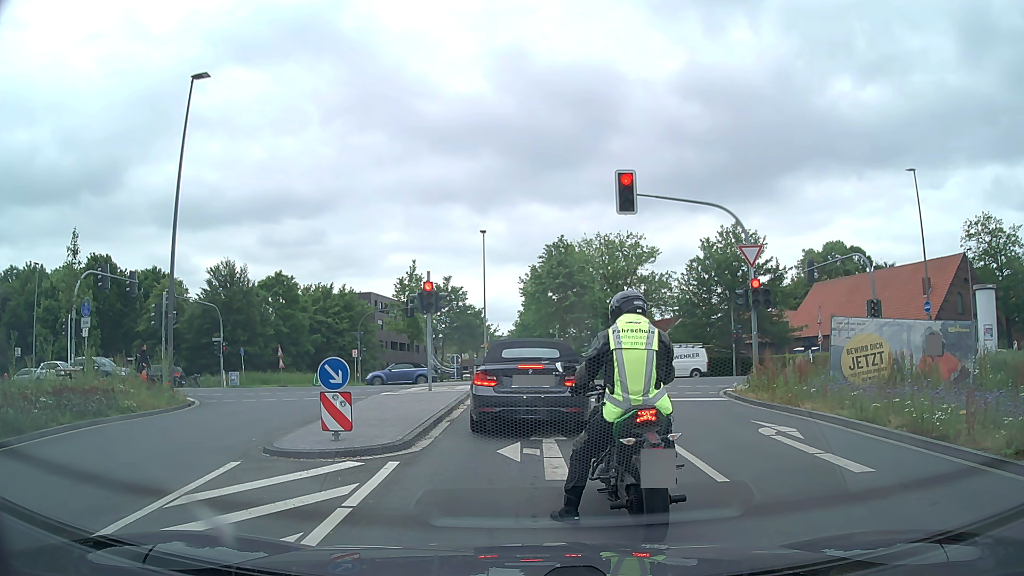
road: secondary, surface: asphalt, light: Day
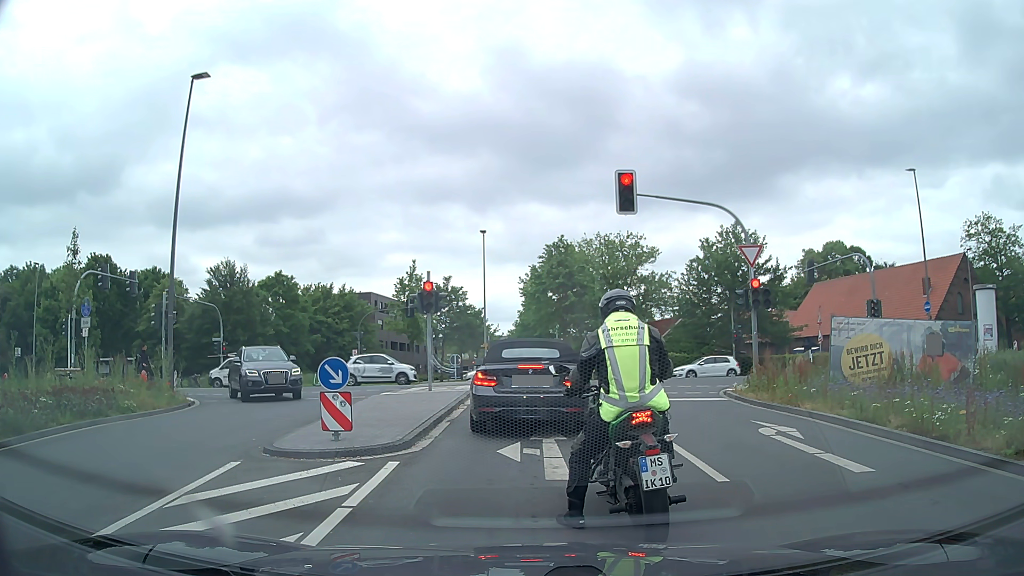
(0.0, 0.0) m; 0°
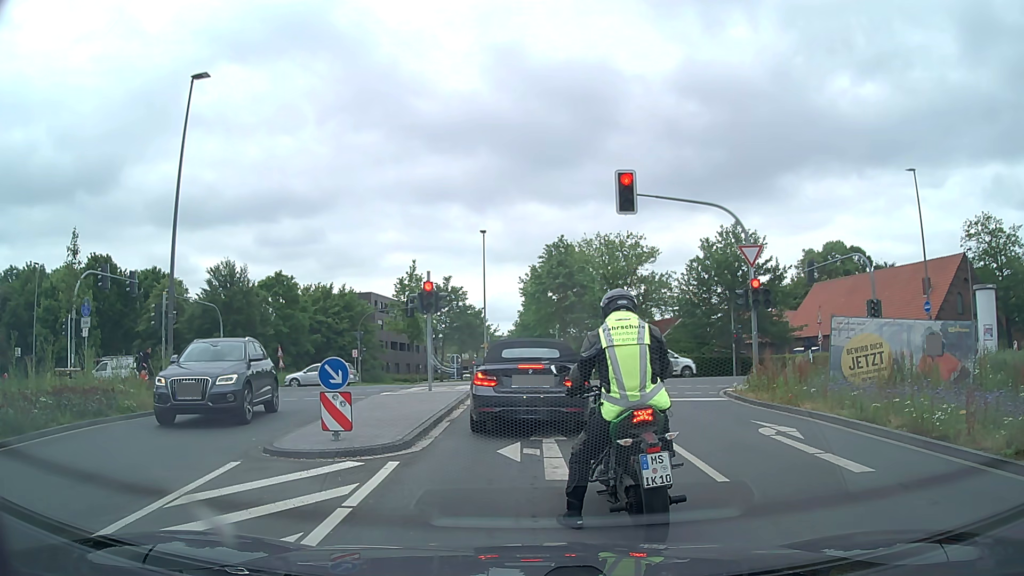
(0.0, 0.0) m; 0°
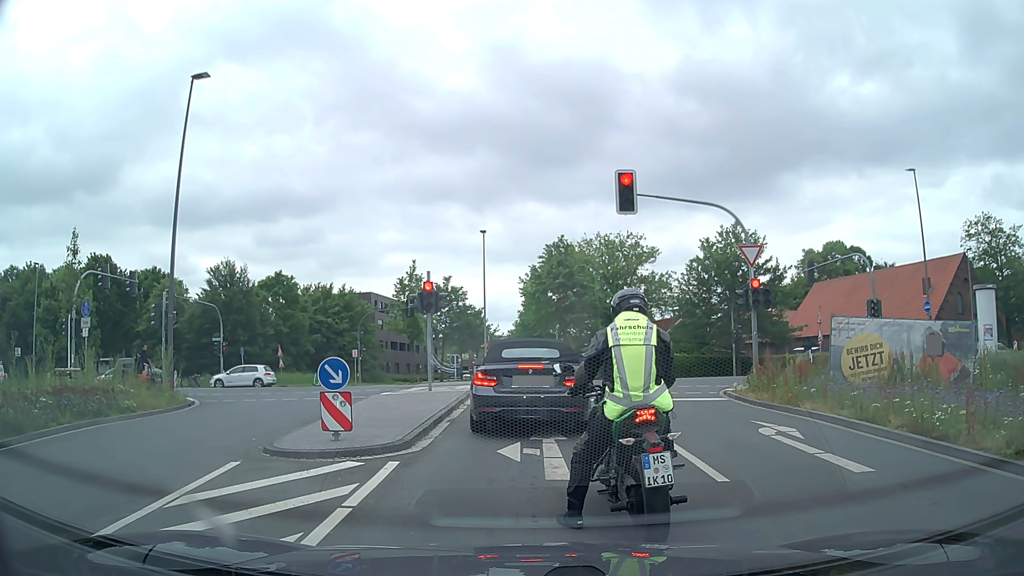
(0.0, 0.0) m; 0°
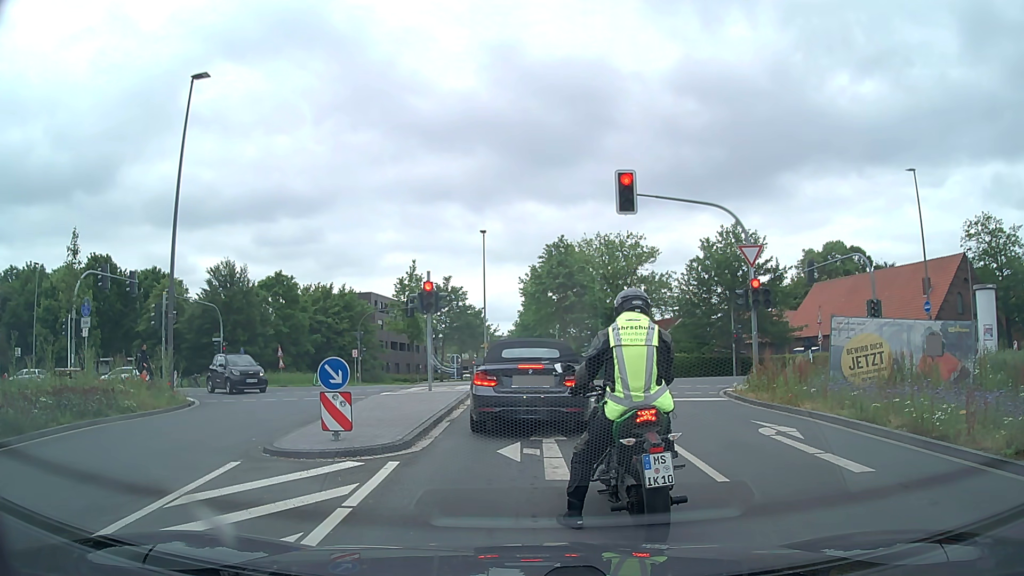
(0.0, 0.0) m; 0°
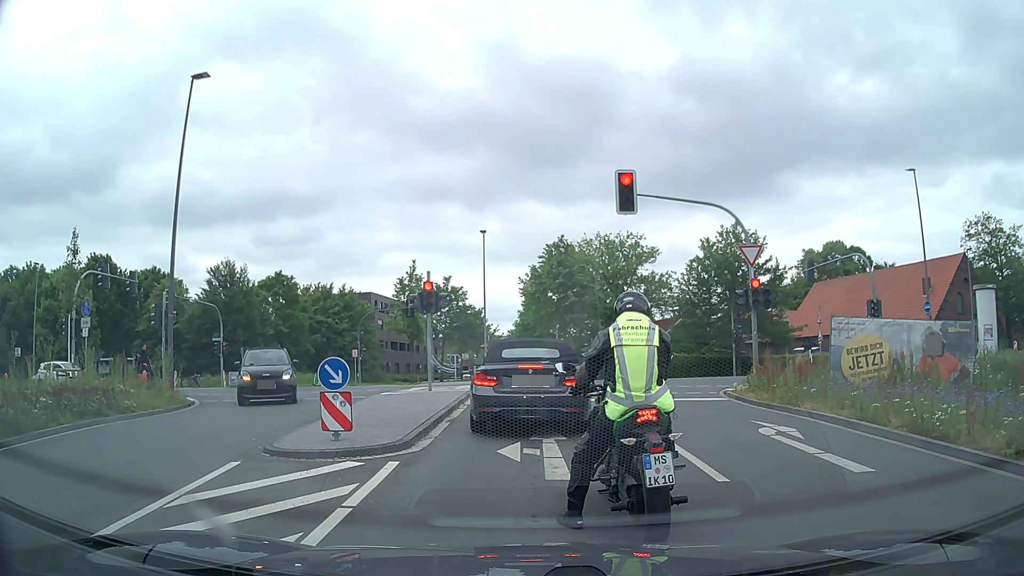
(0.0, 0.0) m; 0°
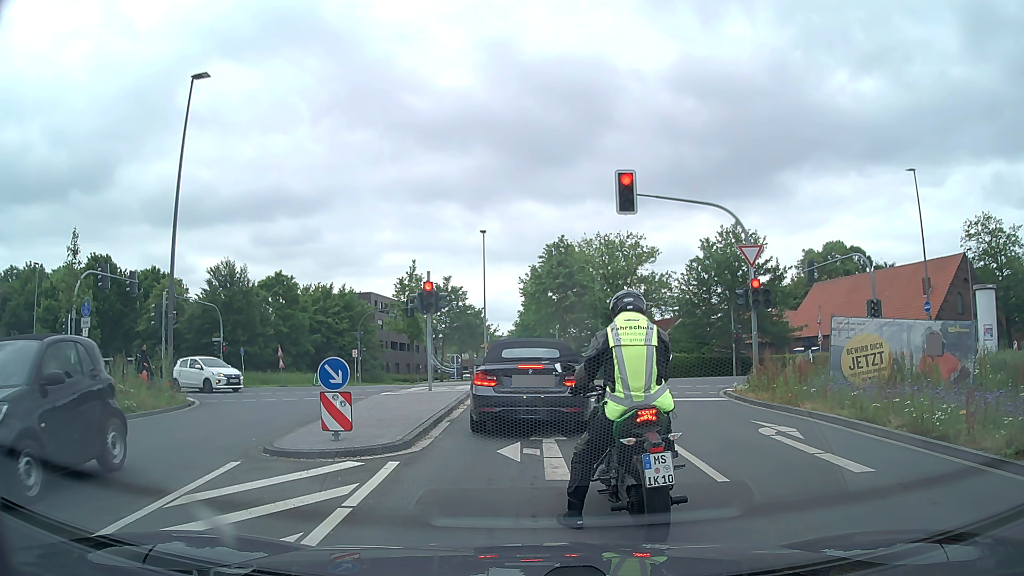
(0.0, 0.0) m; 0°
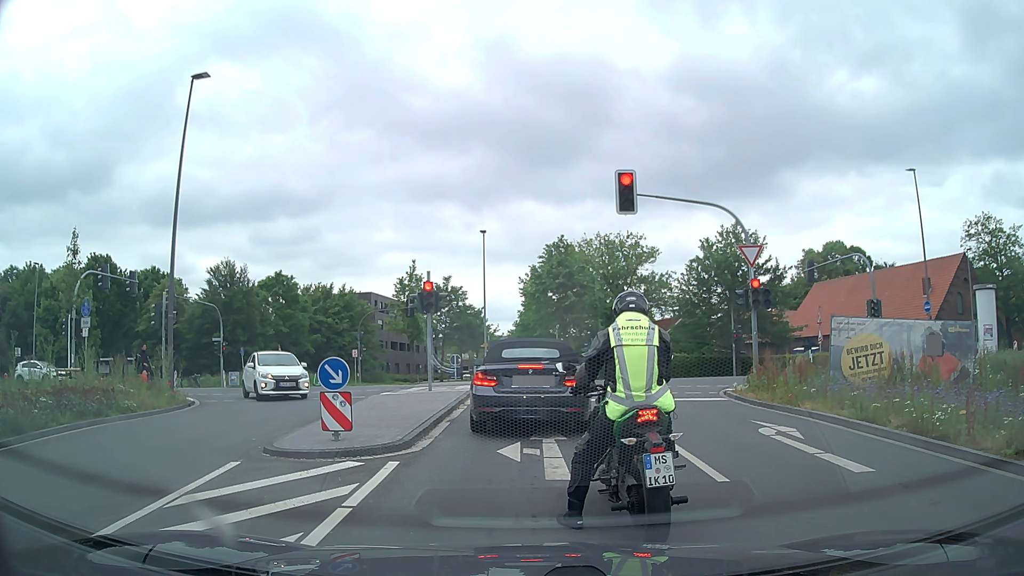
(0.0, 0.0) m; 0°
